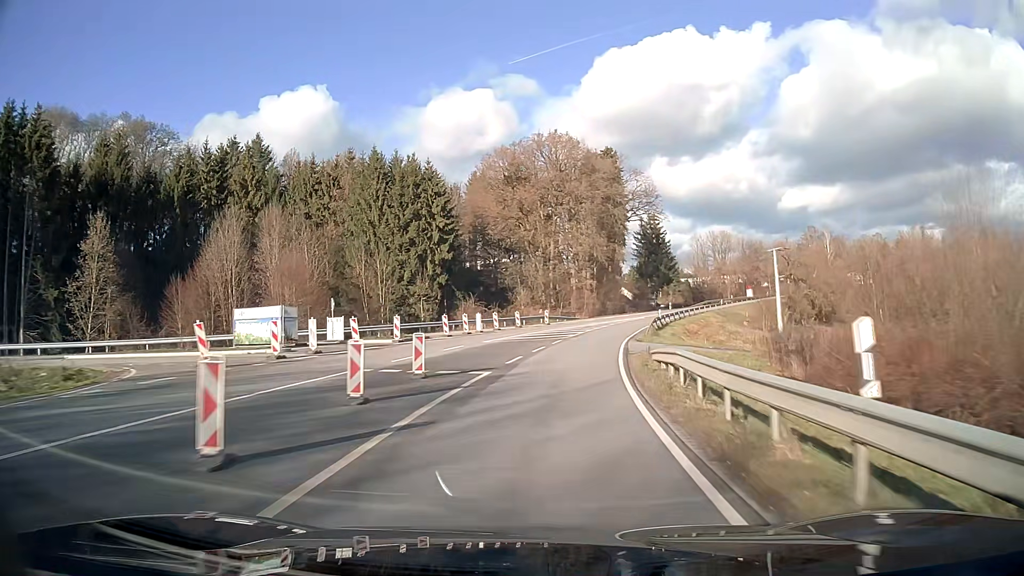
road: secondary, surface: asphalt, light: Day
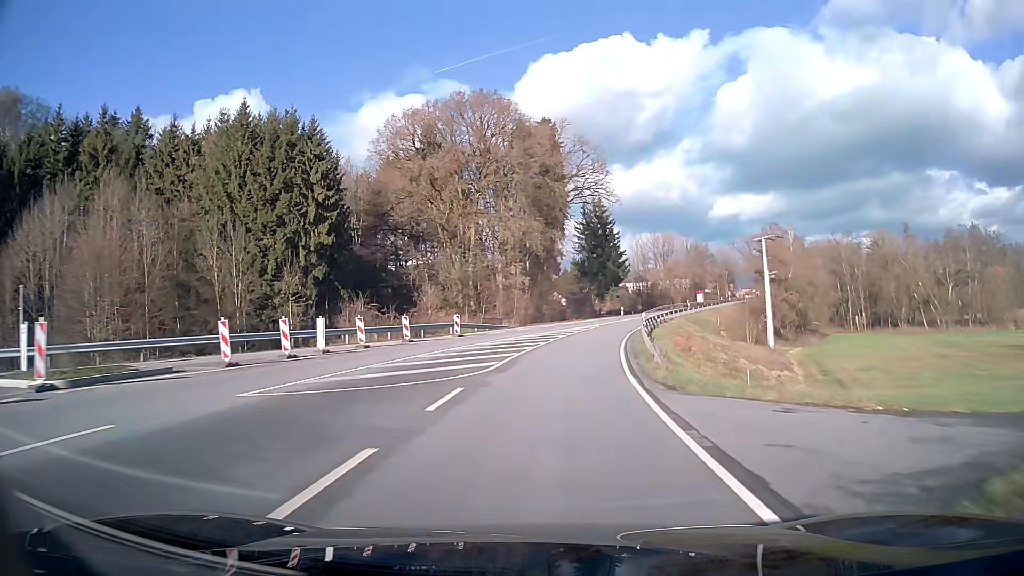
(+1.2, +22.0) m; +6°
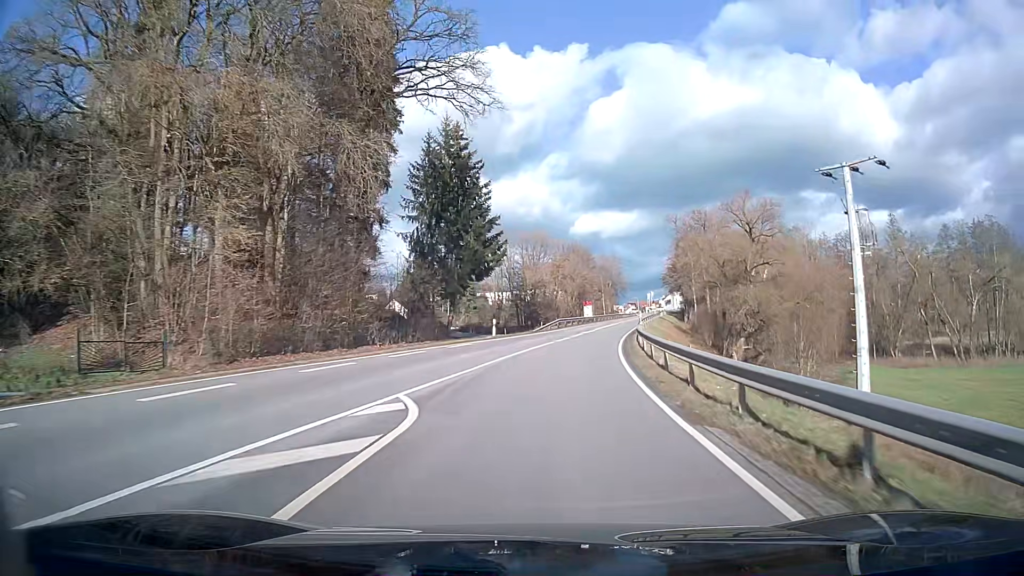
(+4.6, +43.8) m; +12°
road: tertiary
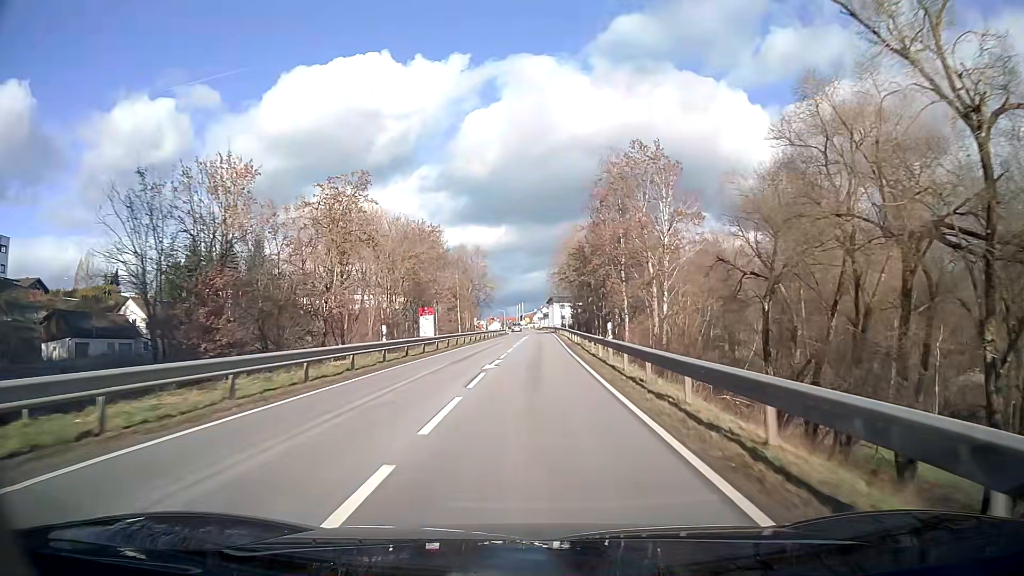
(+6.1, +54.8) m; +11°
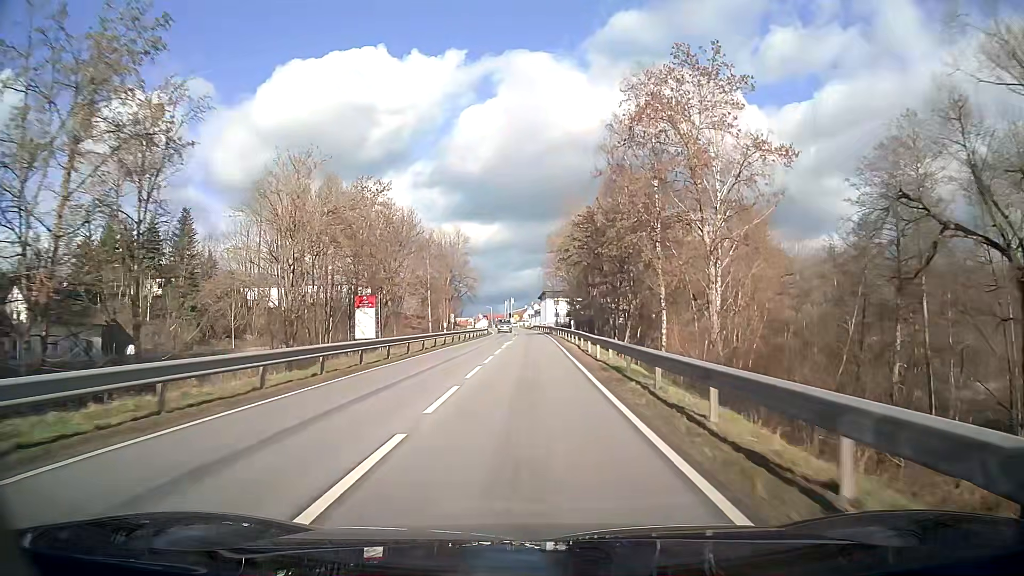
(+0.2, +22.3) m; +1°
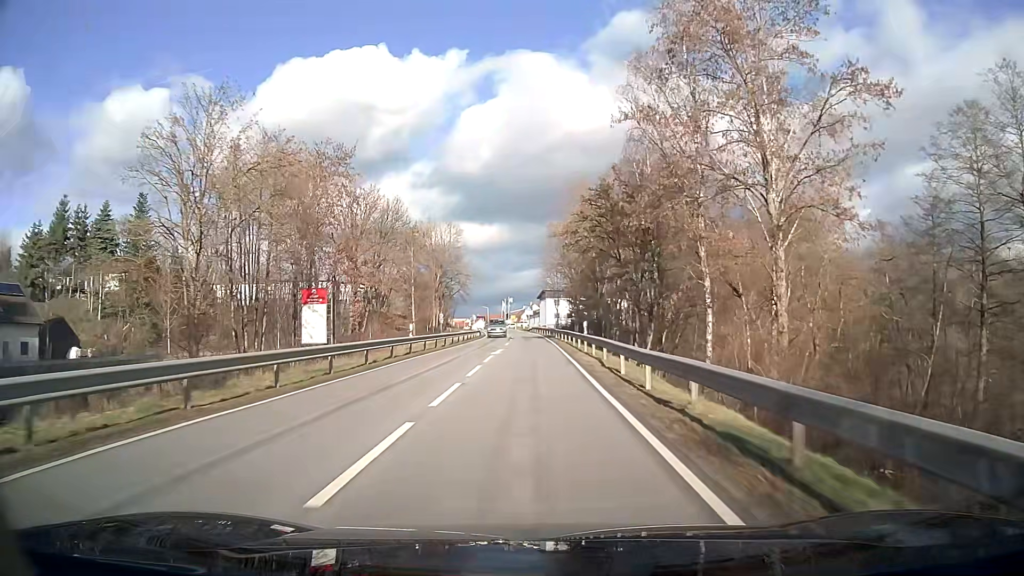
(0.0, +11.2) m; 0°
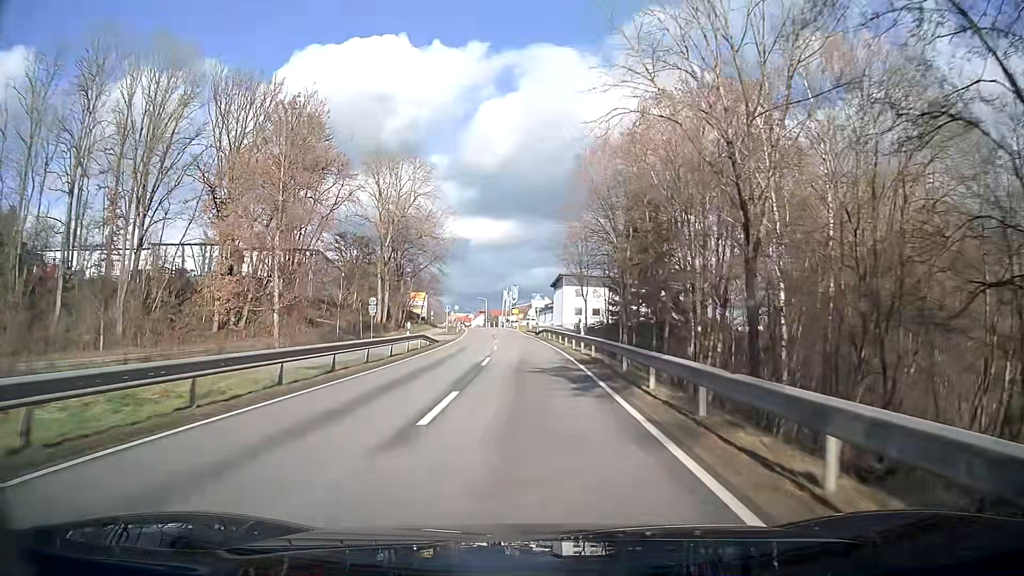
(-0.4, +44.6) m; -1°
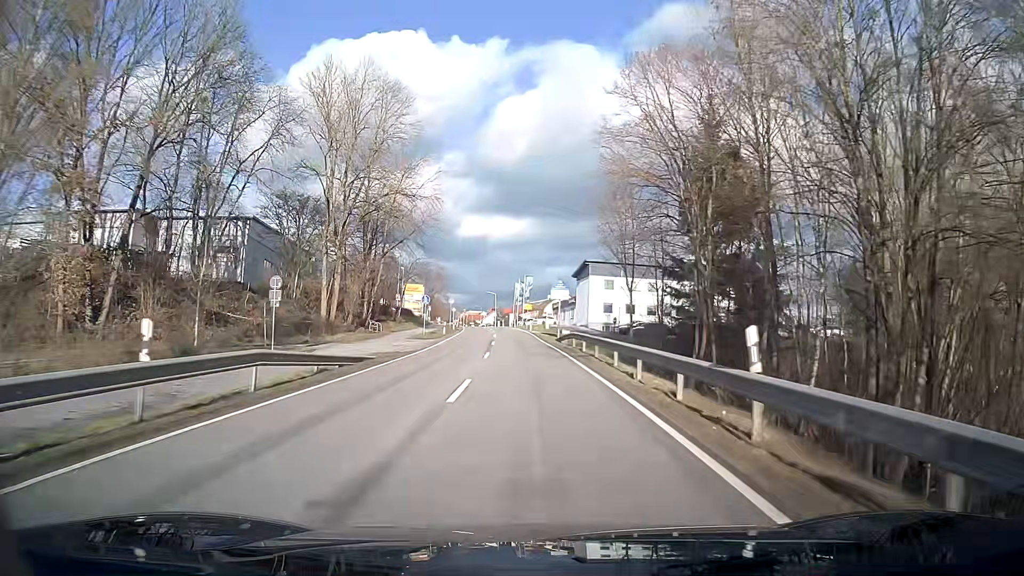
(-0.2, +21.9) m; -1°
(0, +10) (0, +20) (-1, +30) (-1, +40) (-1, +50) (-2, +60) (-3, +70) (-4, +80) (-5, +90) (-6, +100) m
